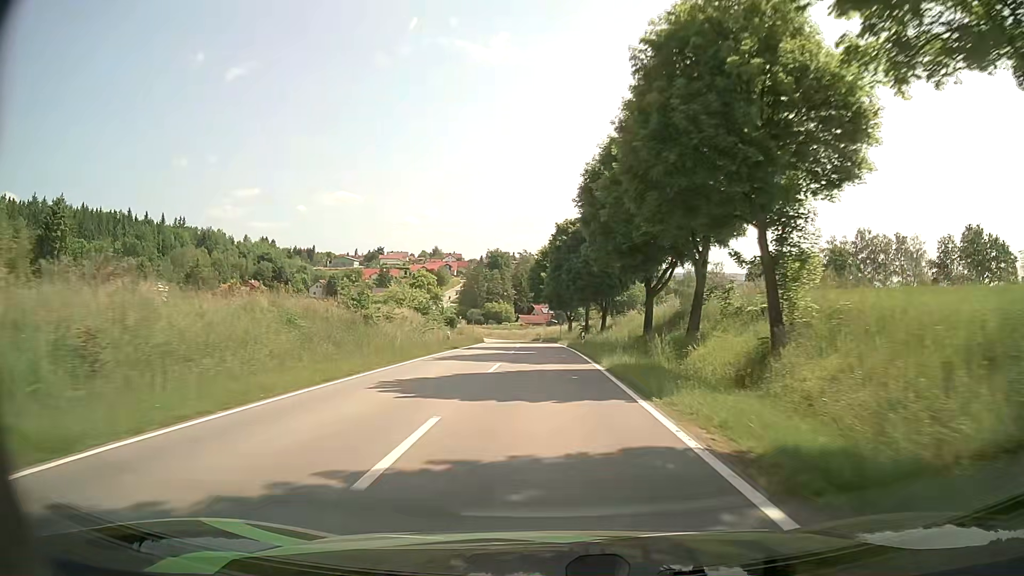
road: tertiary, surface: asphalt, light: Day
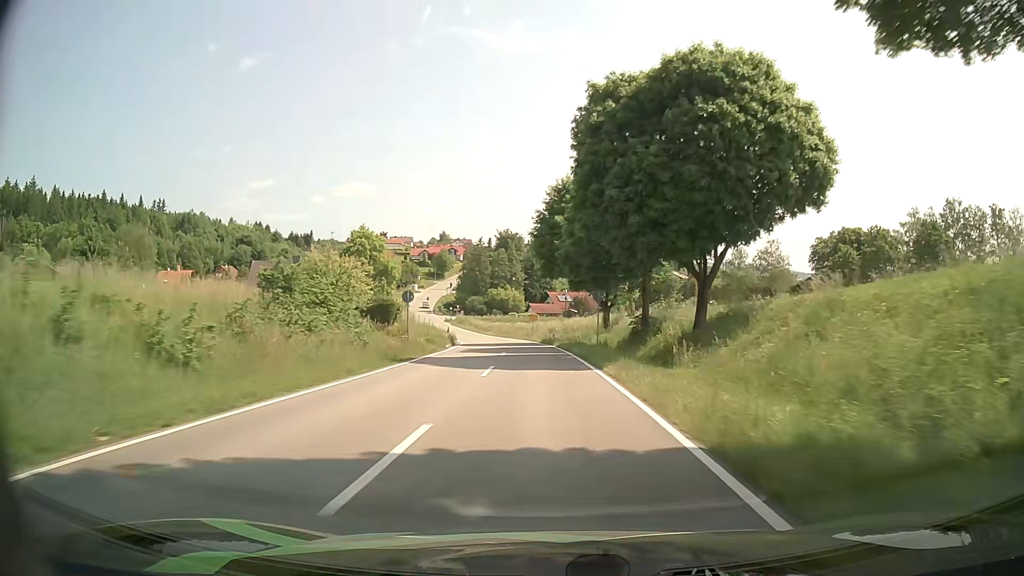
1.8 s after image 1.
(-0.3, +37.6) m; -2°
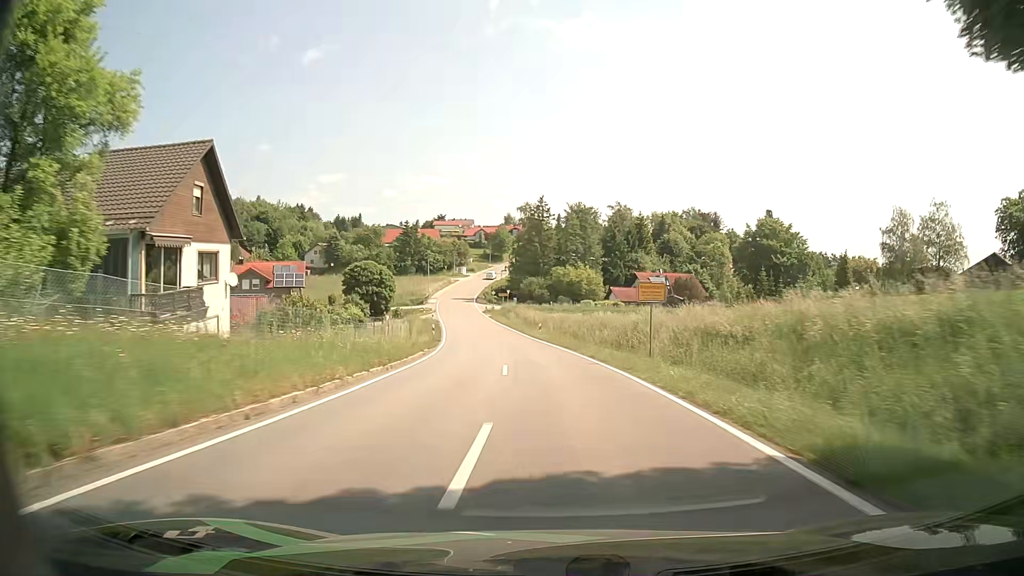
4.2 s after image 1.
(-2.3, +49.3) m; -6°
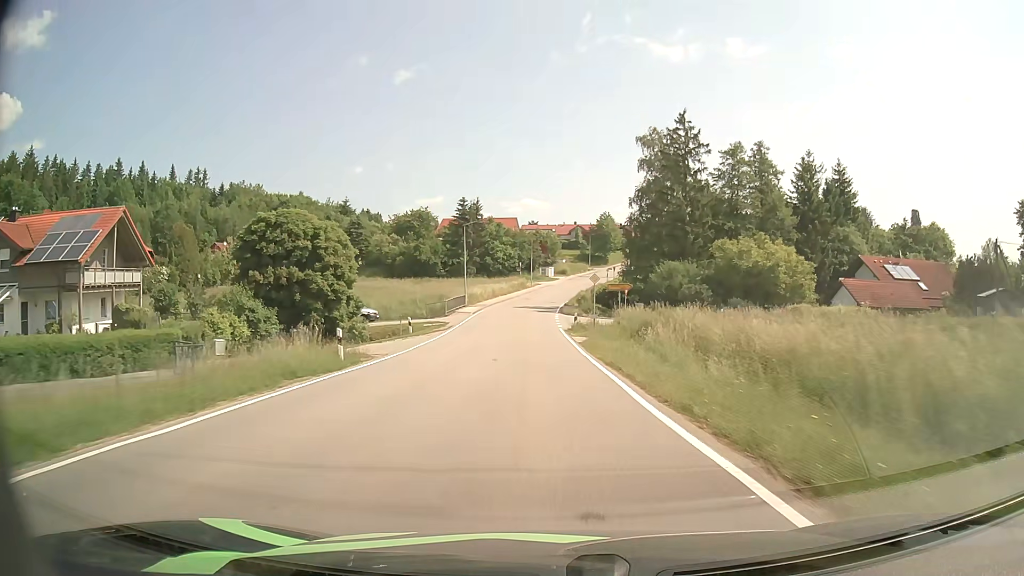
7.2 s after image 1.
(-4.8, +60.0) m; -9°
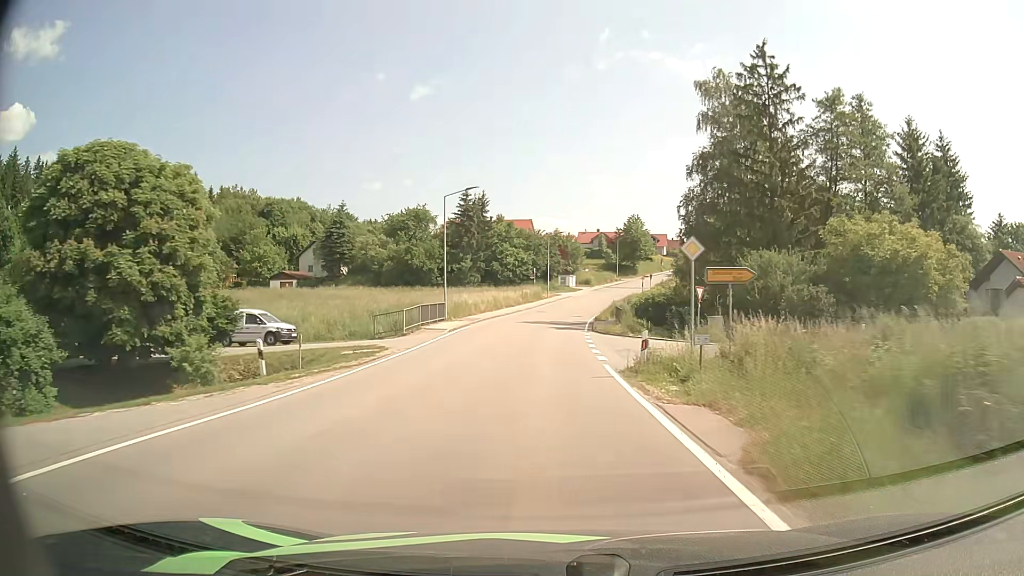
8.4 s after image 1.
(-0.3, +21.1) m; -2°
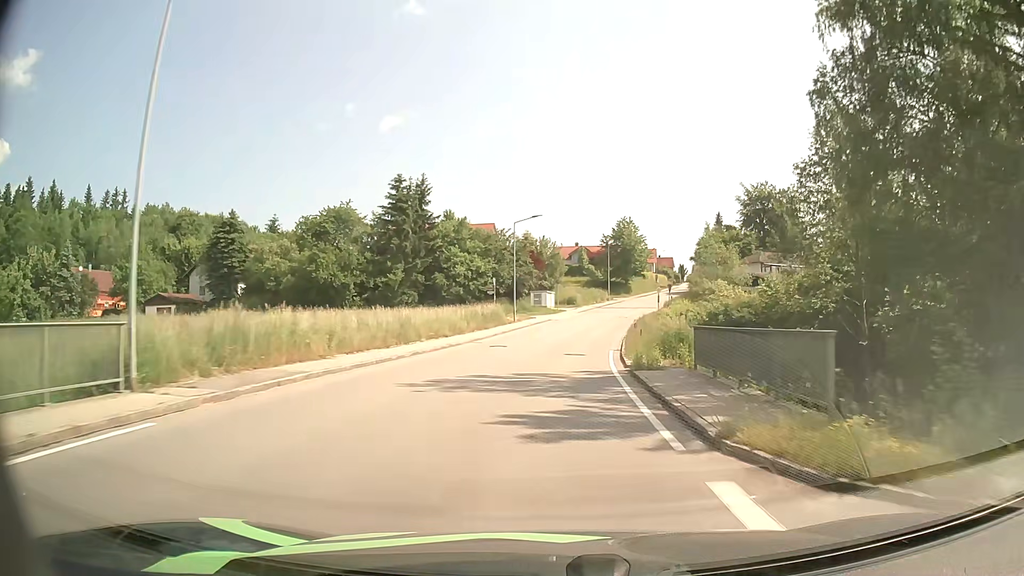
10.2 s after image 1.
(+0.4, +29.8) m; +3°
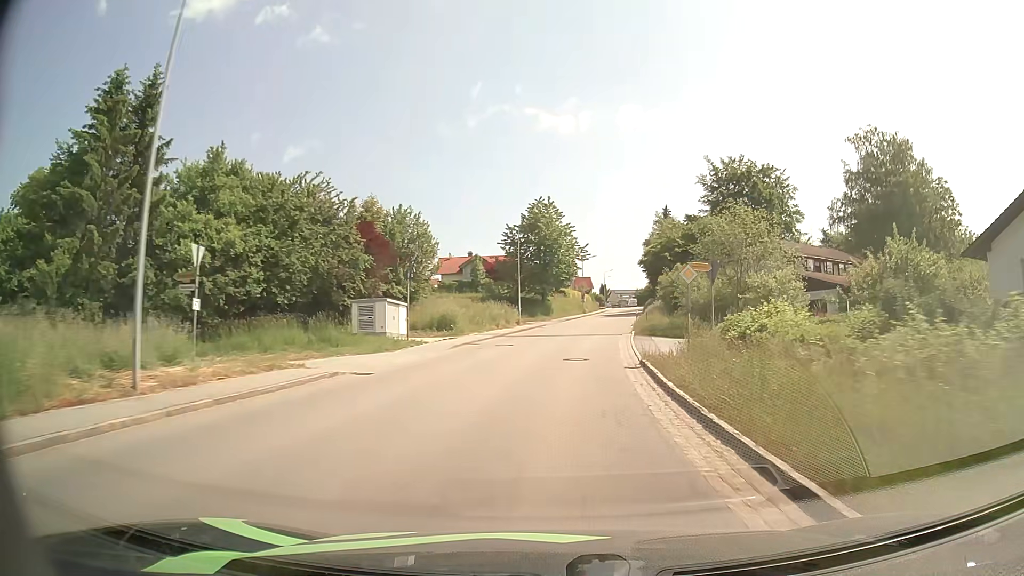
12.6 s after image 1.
(+2.3, +39.2) m; +8°
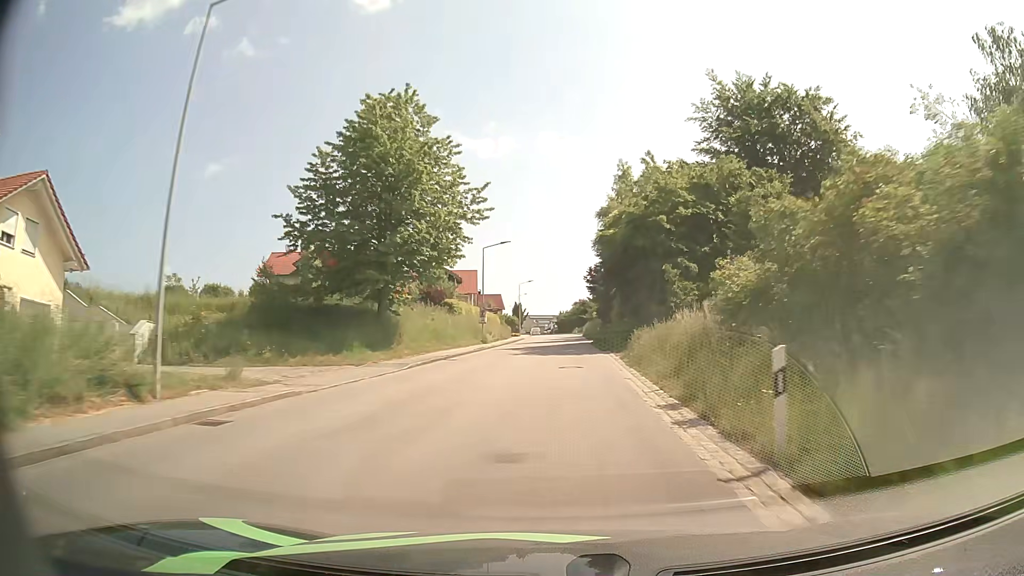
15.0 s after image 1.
(+3.0, +39.7) m; +8°
(0, +10) (0, +20) (+1, +30) (+1, +40) (+1, +50) (+1, +60) (+2, +70) (+2, +80) (+2, +90) (+2, +100) m
